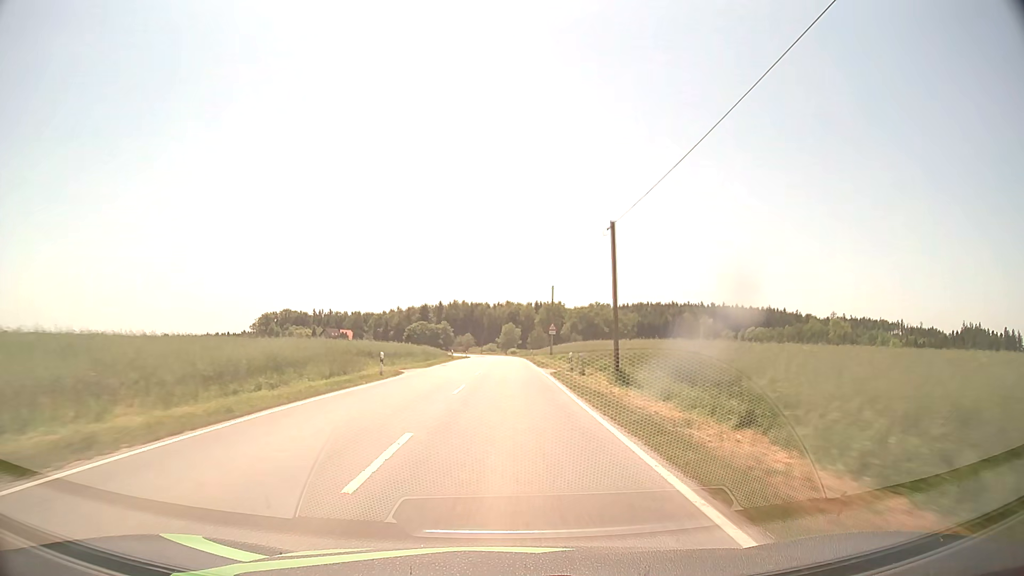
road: secondary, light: Day
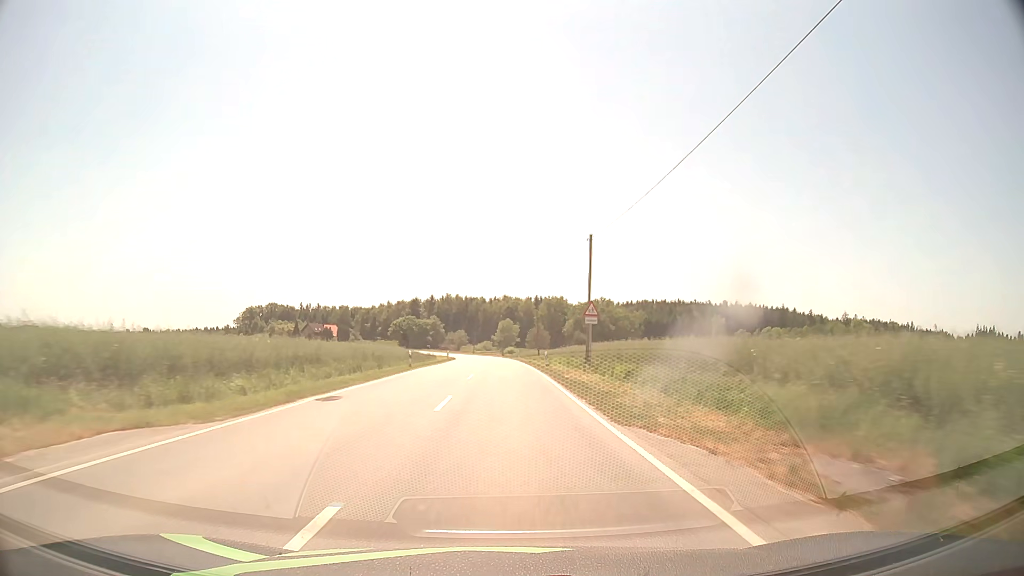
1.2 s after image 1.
(+0.1, +28.5) m; 0°
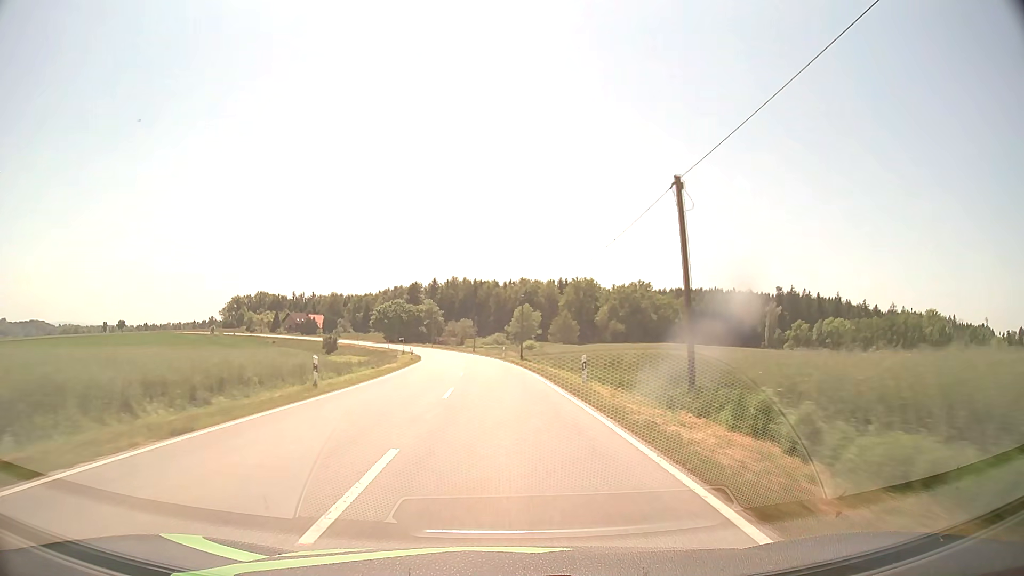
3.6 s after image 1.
(-0.3, +57.0) m; -1°
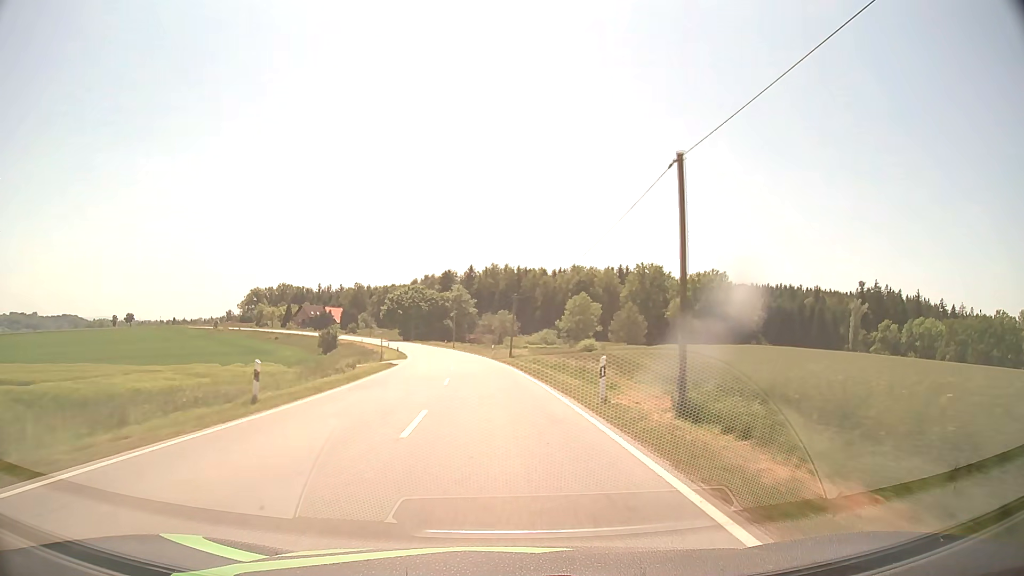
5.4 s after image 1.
(-1.3, +42.8) m; -4°
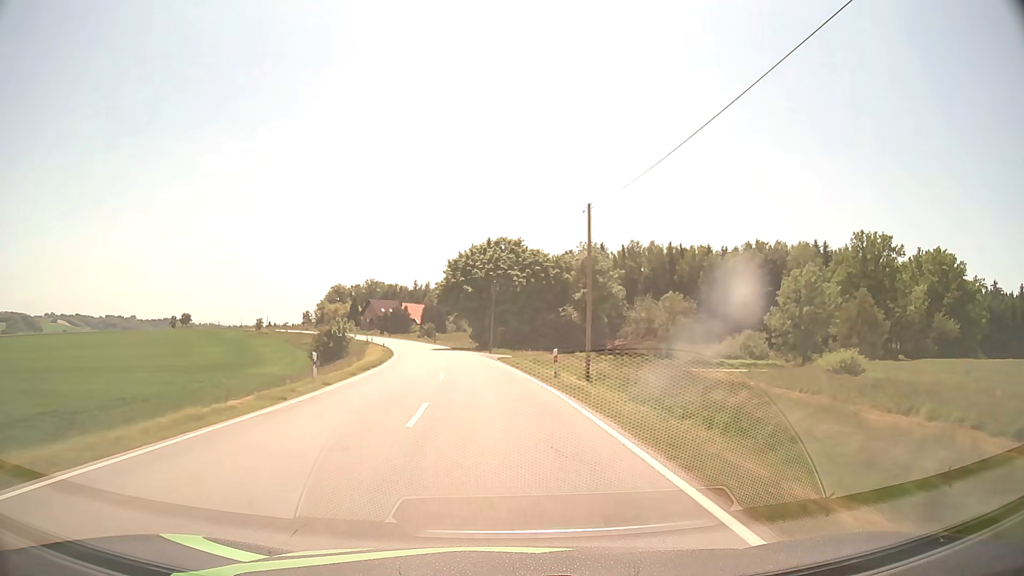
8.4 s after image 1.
(-5.6, +70.8) m; -10°
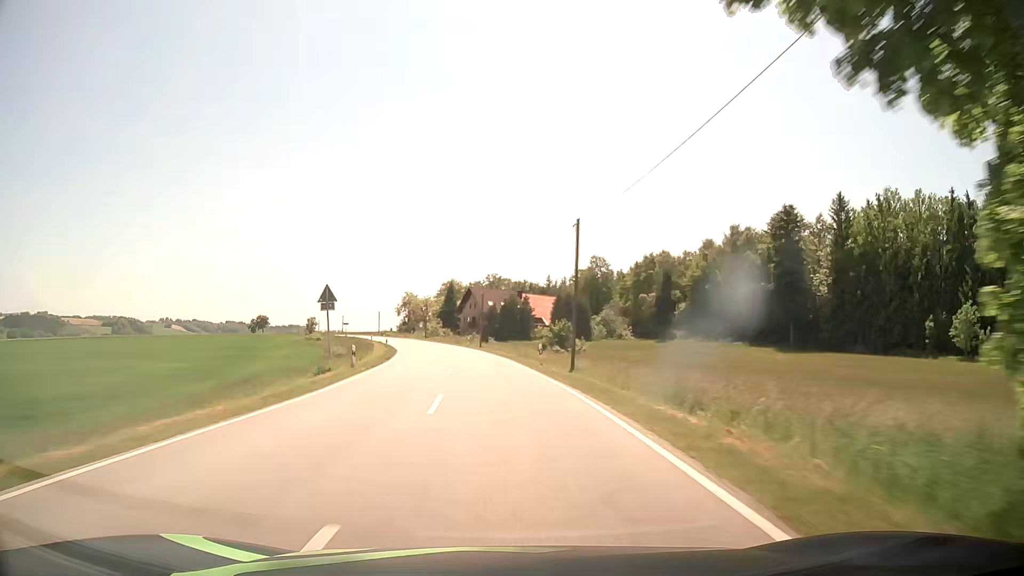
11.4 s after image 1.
(-7.5, +70.2) m; -12°
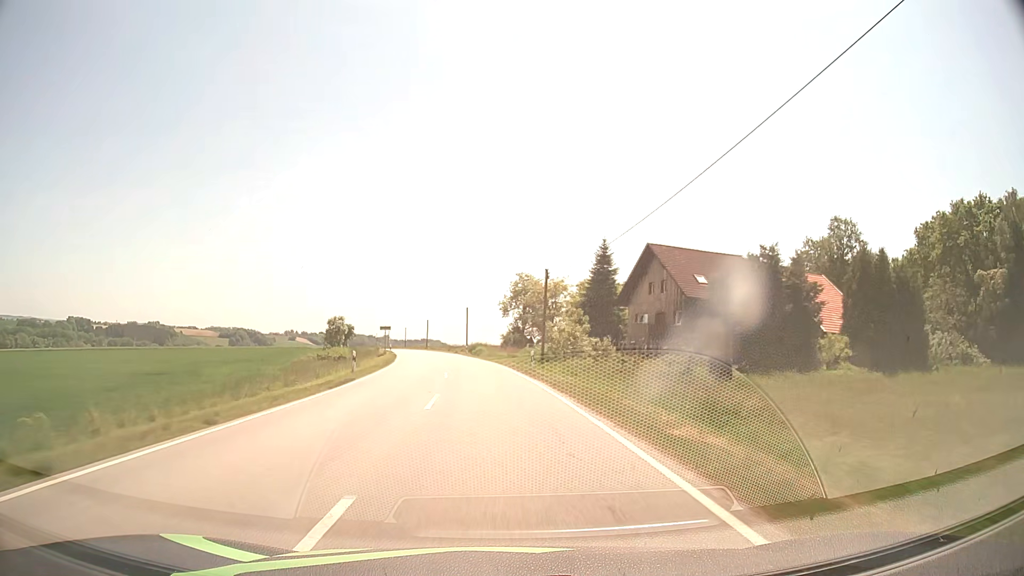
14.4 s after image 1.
(-6.4, +70.3) m; -11°
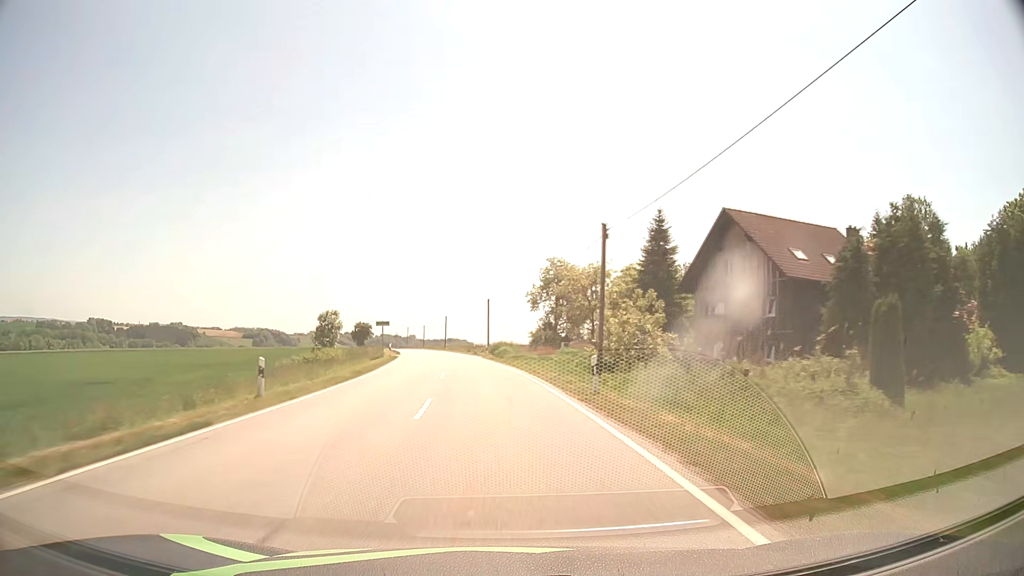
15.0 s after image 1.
(-0.3, +14.1) m; -2°
(0, +10) (-1, +20) (-1, +30) (-2, +40) (-3, +50) (-5, +60) (-6, +70) (-8, +79) (-10, +89) (-12, +99) m
